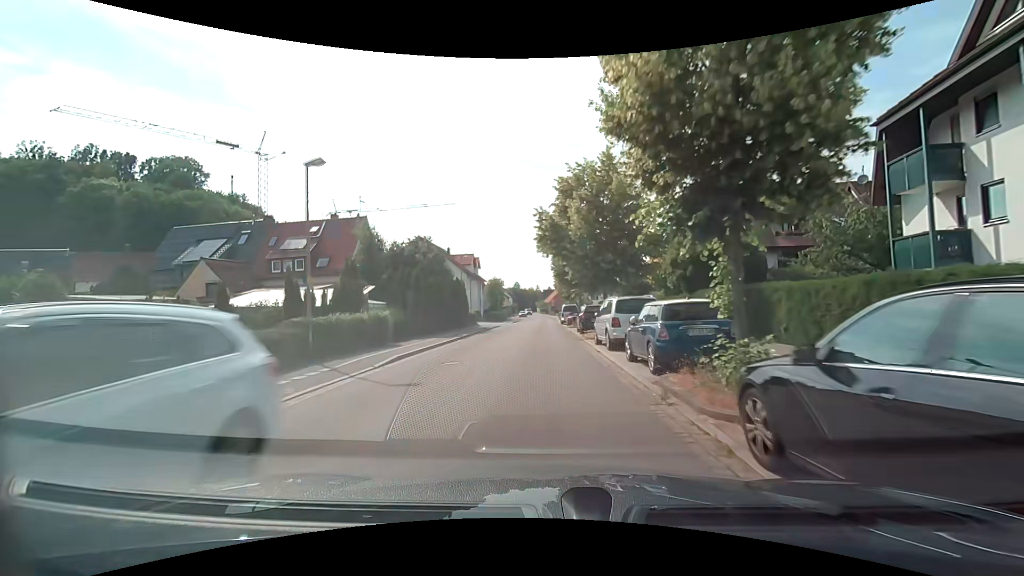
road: tertiary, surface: asphalt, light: Day
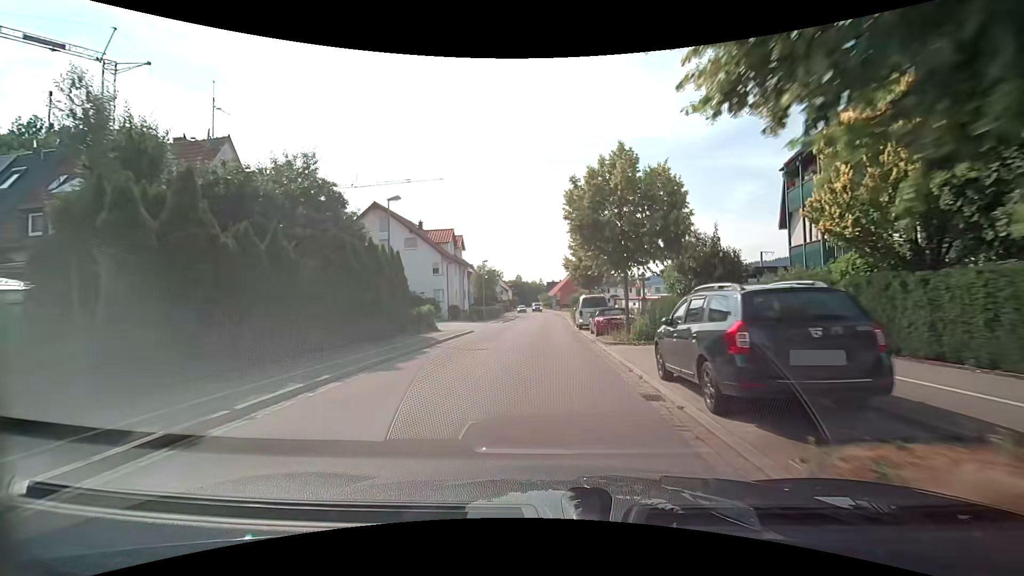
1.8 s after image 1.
(-0.2, +20.3) m; -1°
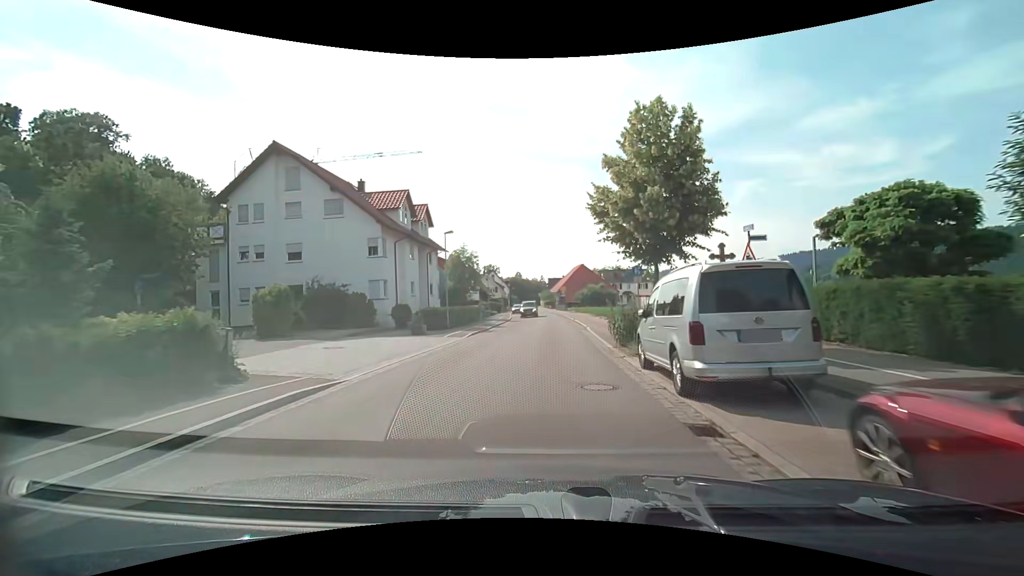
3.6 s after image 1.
(-0.1, +19.8) m; 0°
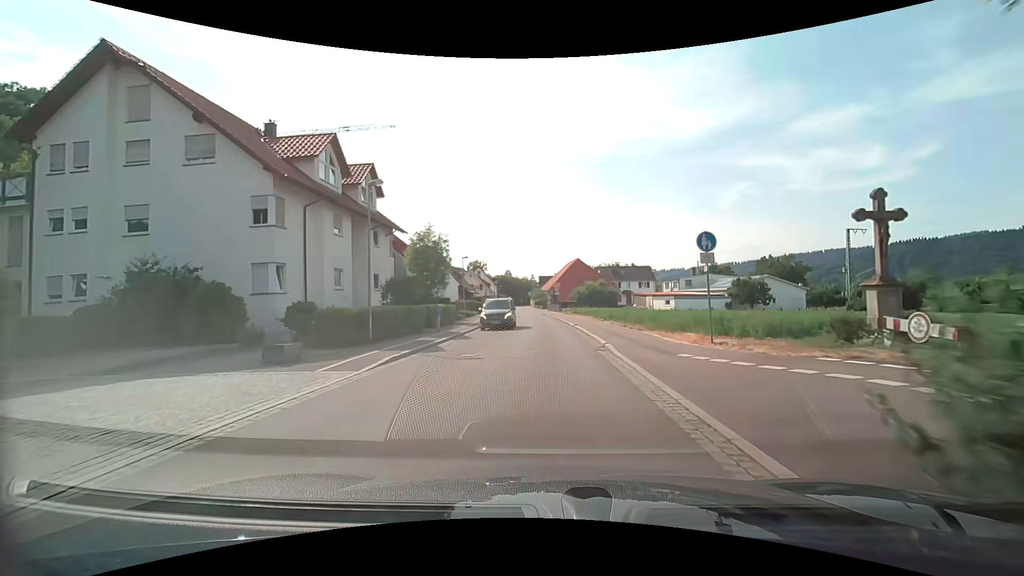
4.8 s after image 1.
(0.0, +12.5) m; +1°
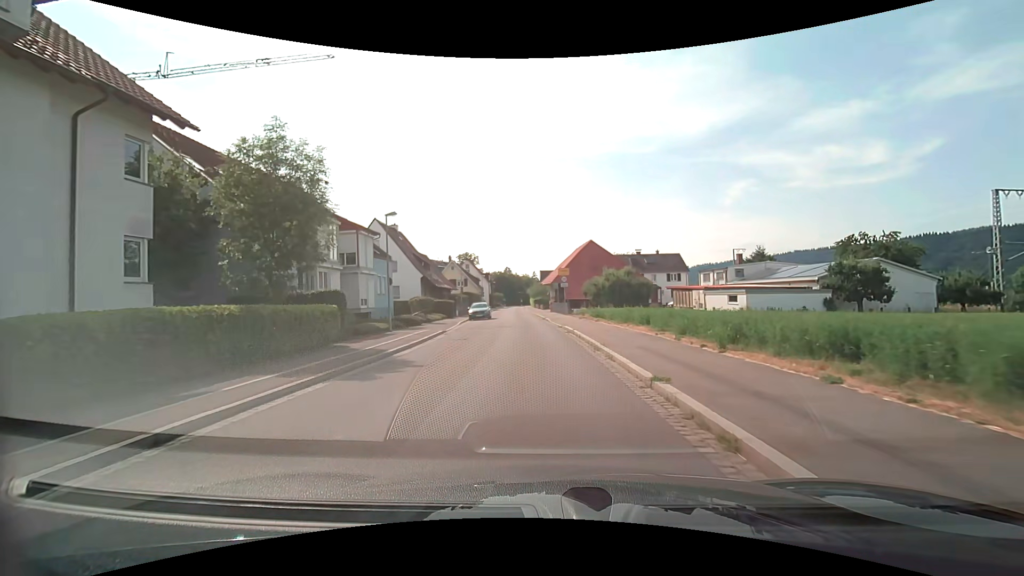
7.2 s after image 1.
(+0.1, +23.4) m; -1°
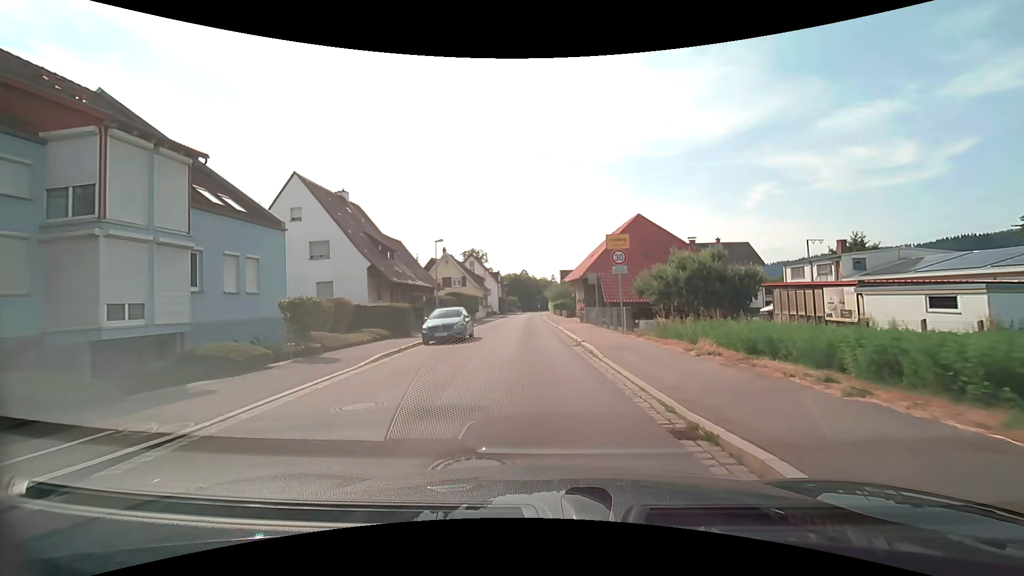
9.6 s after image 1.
(-0.4, +21.1) m; -1°
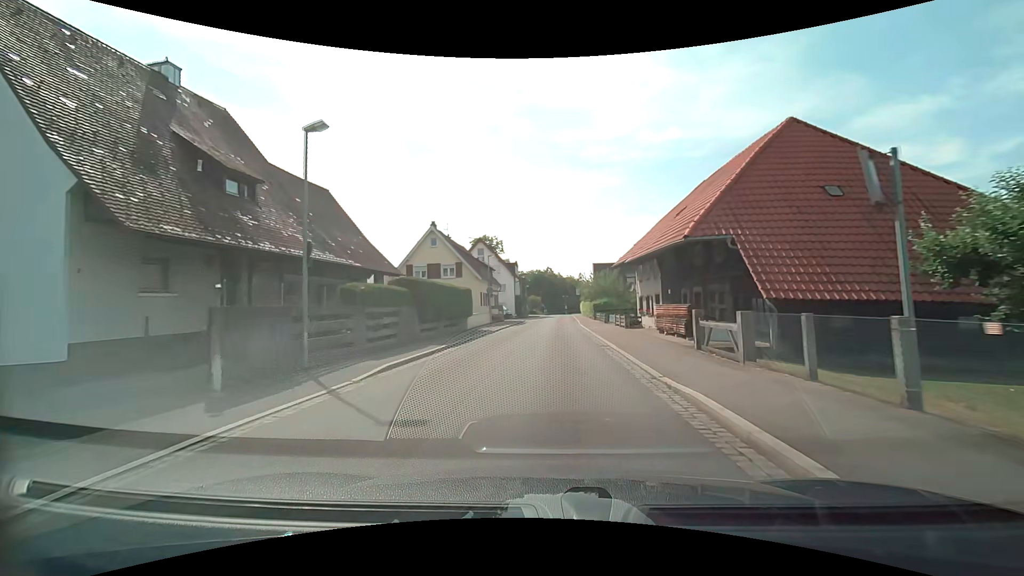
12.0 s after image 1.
(-0.9, +22.6) m; -3°
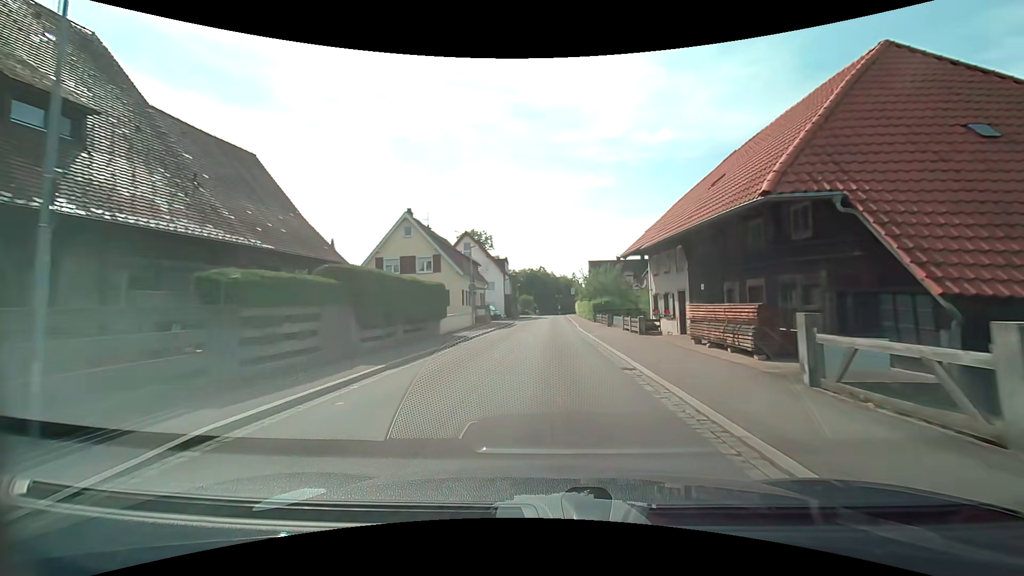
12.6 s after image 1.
(0.0, +6.4) m; 0°
(0, +10) (+1, +20) (+1, +30) (+1, +40) (+1, +50) (+2, +60) (+2, +70) (+3, +80) (+4, +90) (+4, +100) m
